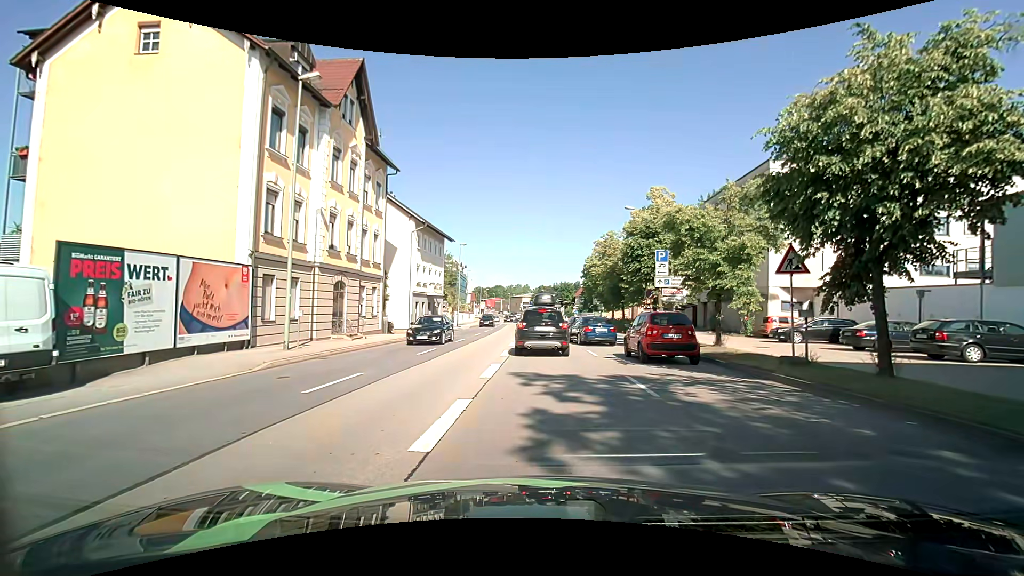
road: primary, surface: asphalt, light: Day
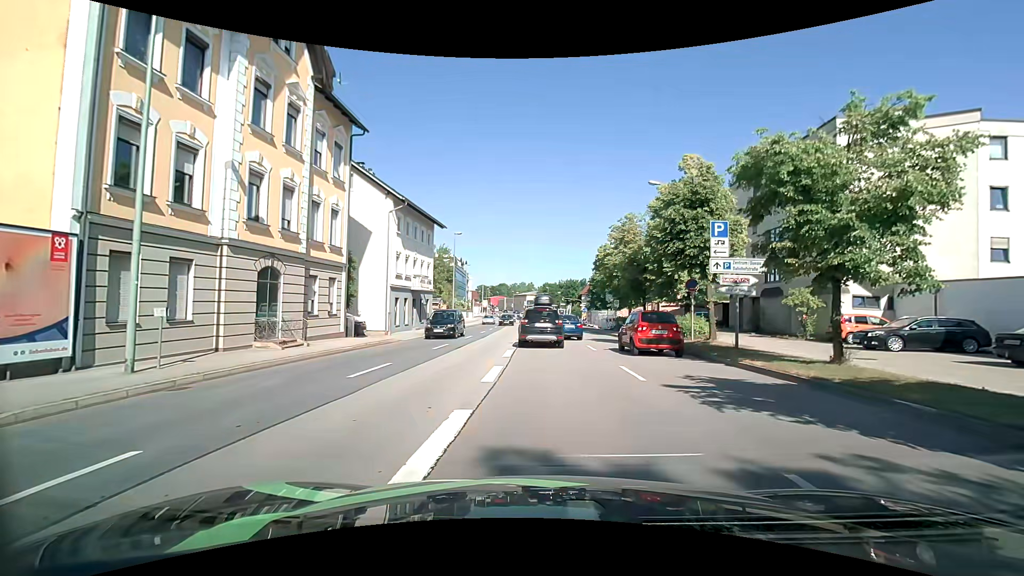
(-0.1, +7.2) m; -1°
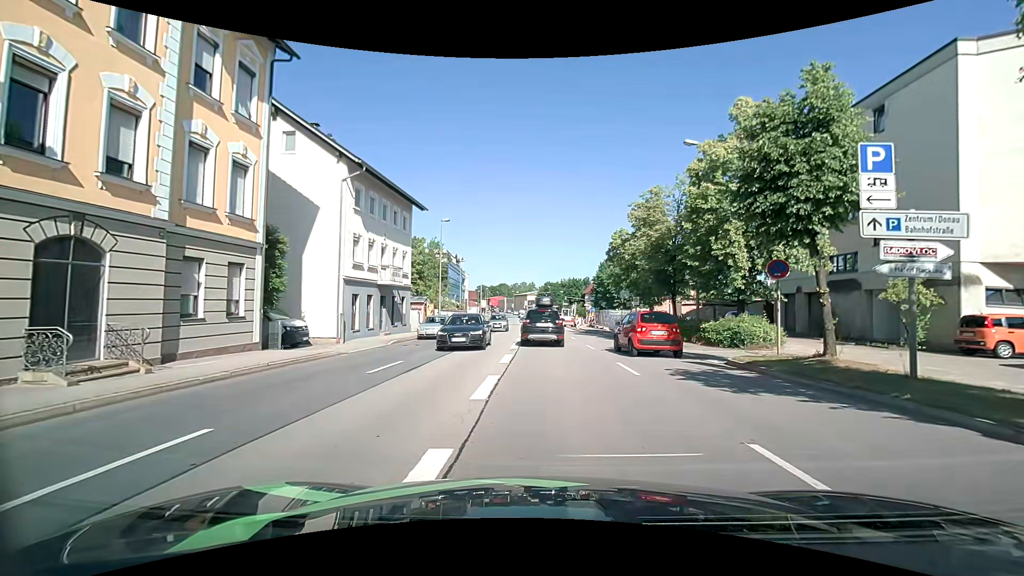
(0.0, +8.0) m; +1°
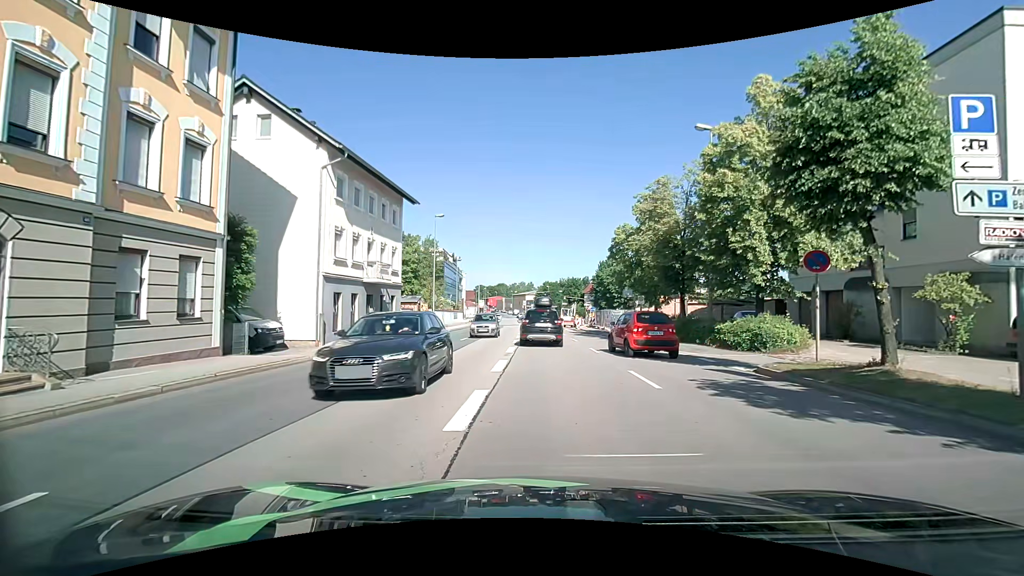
(0.0, +2.1) m; -1°
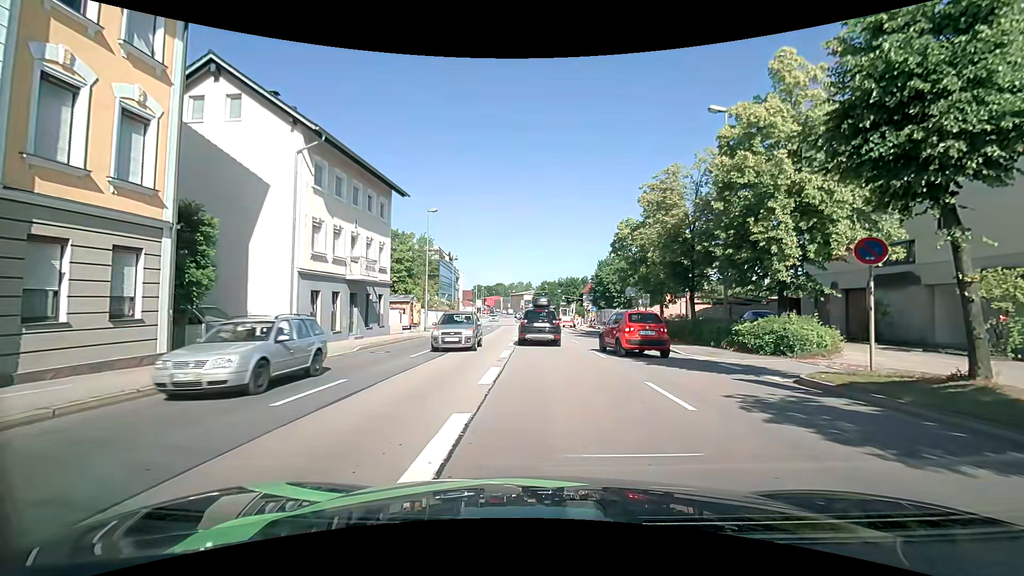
(0.0, +2.1) m; 0°
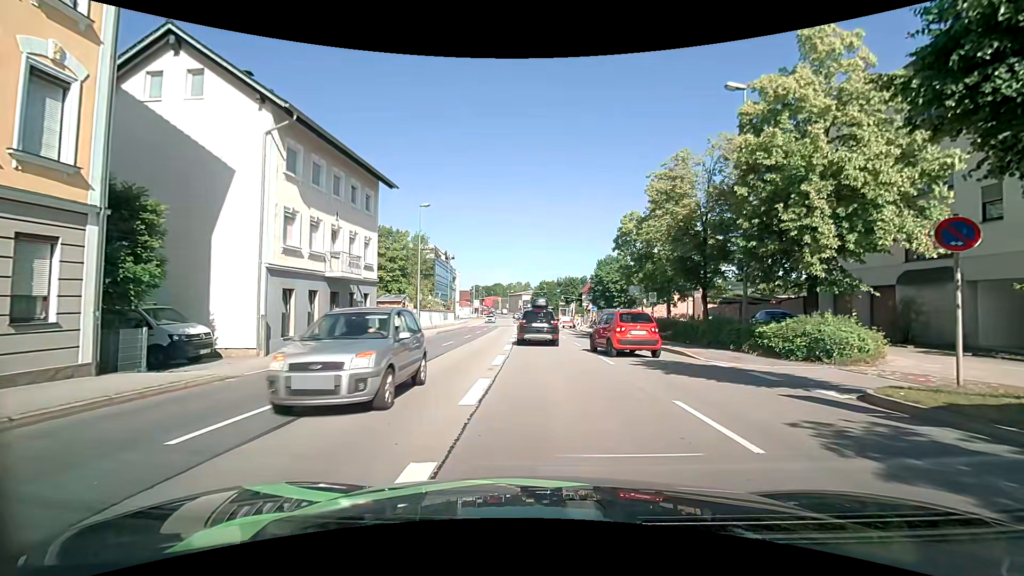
(0.0, +2.2) m; -1°
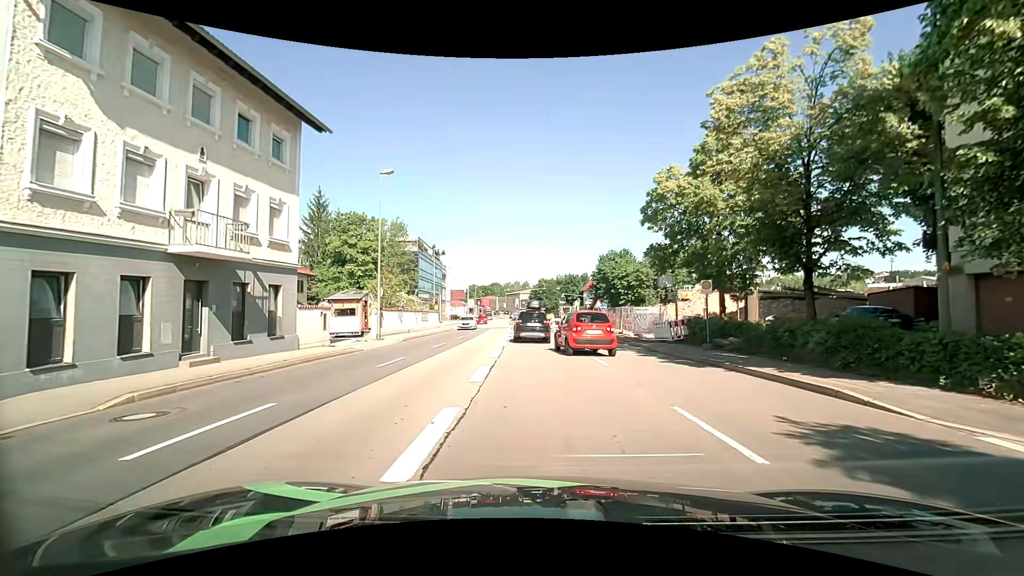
(+0.4, +9.4) m; +2°
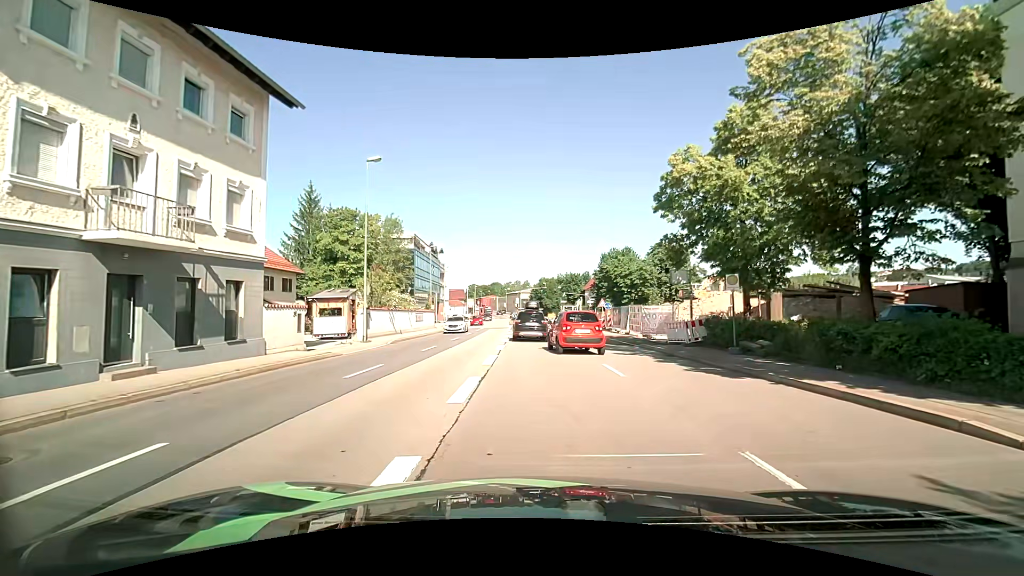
(0.0, +2.5) m; +1°
